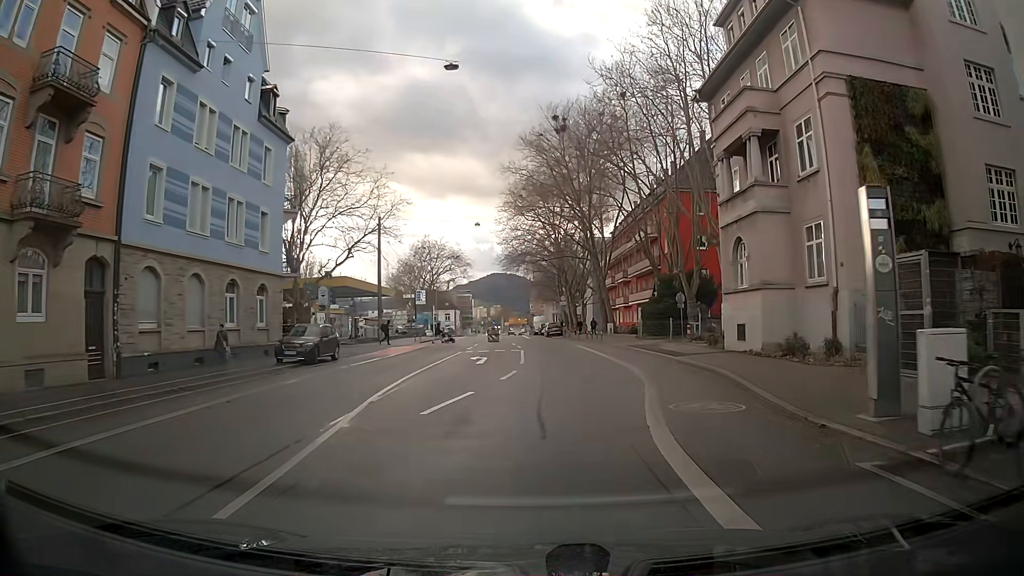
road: secondary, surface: asphalt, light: Day
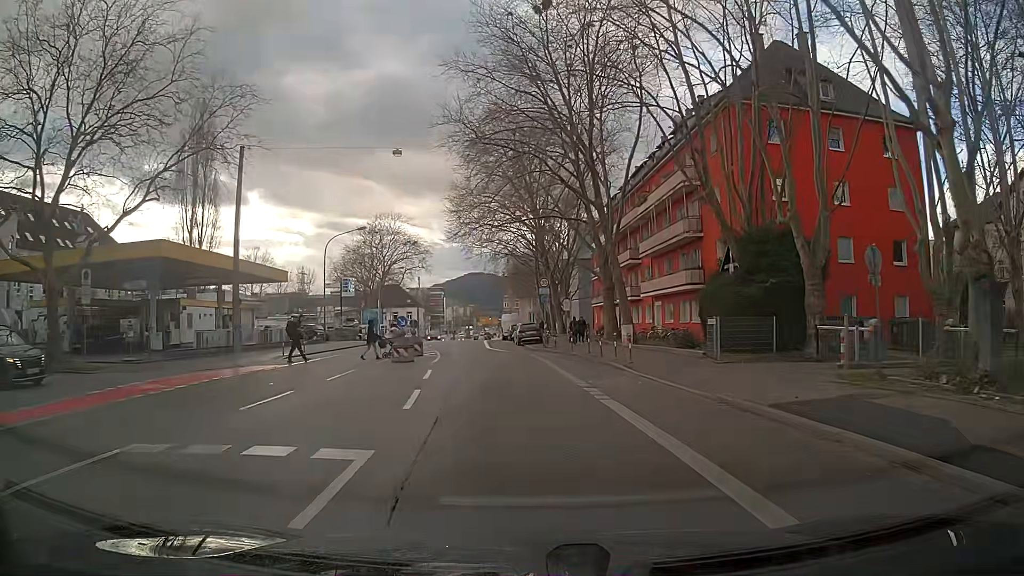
(+0.3, +25.4) m; 0°
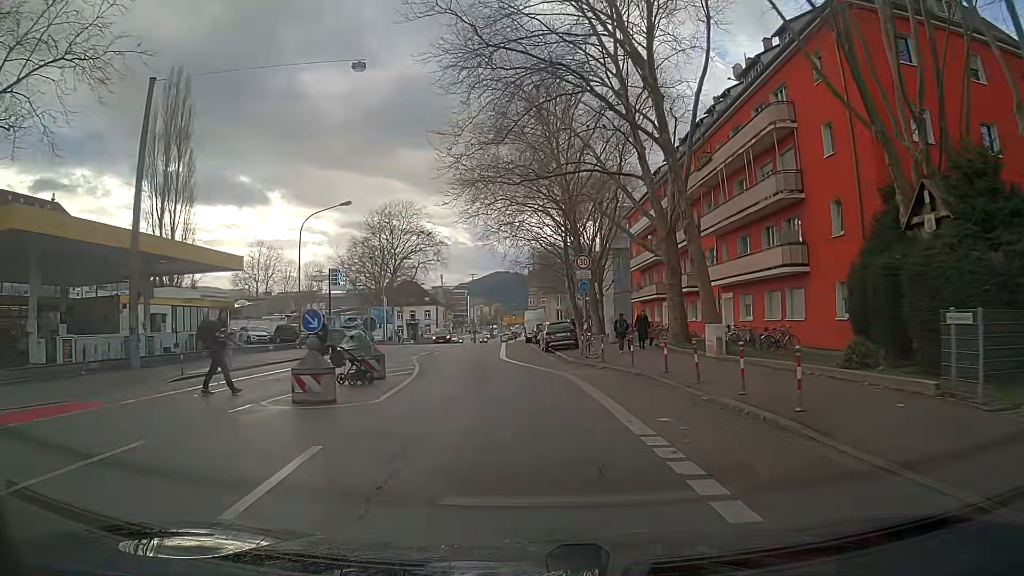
(-0.3, +12.3) m; -3°
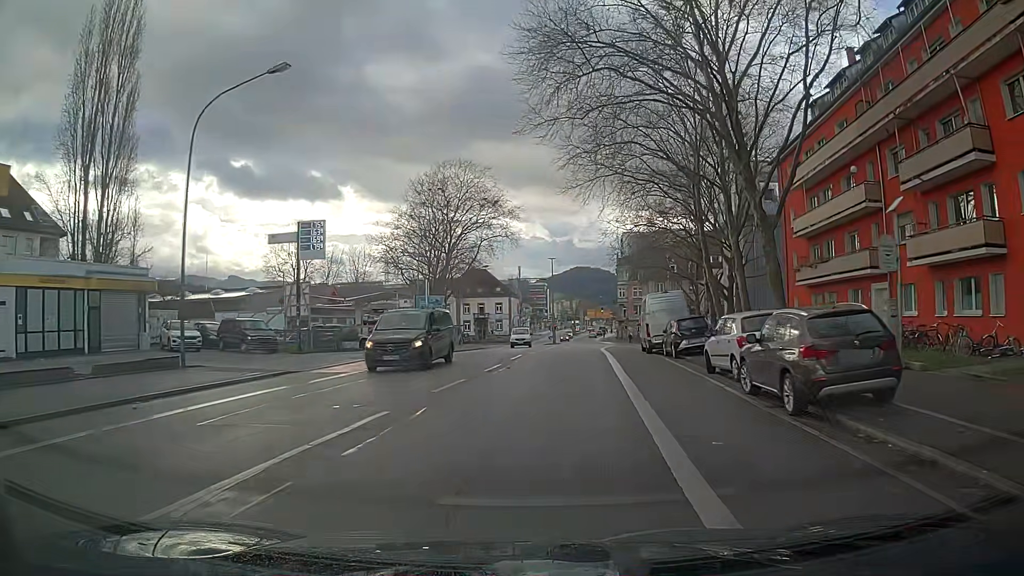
(-1.6, +25.1) m; -5°
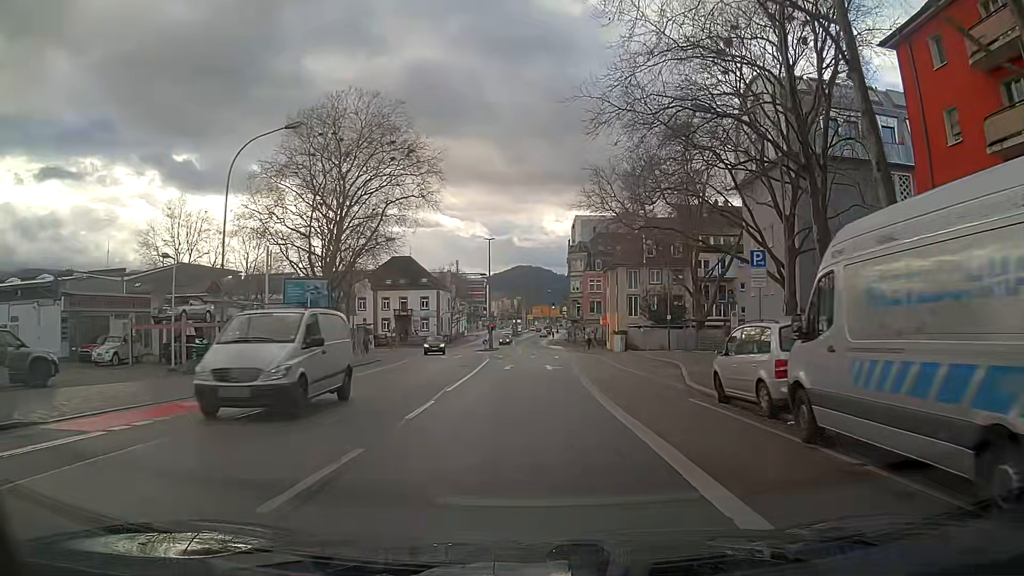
(+1.2, +25.9) m; +5°
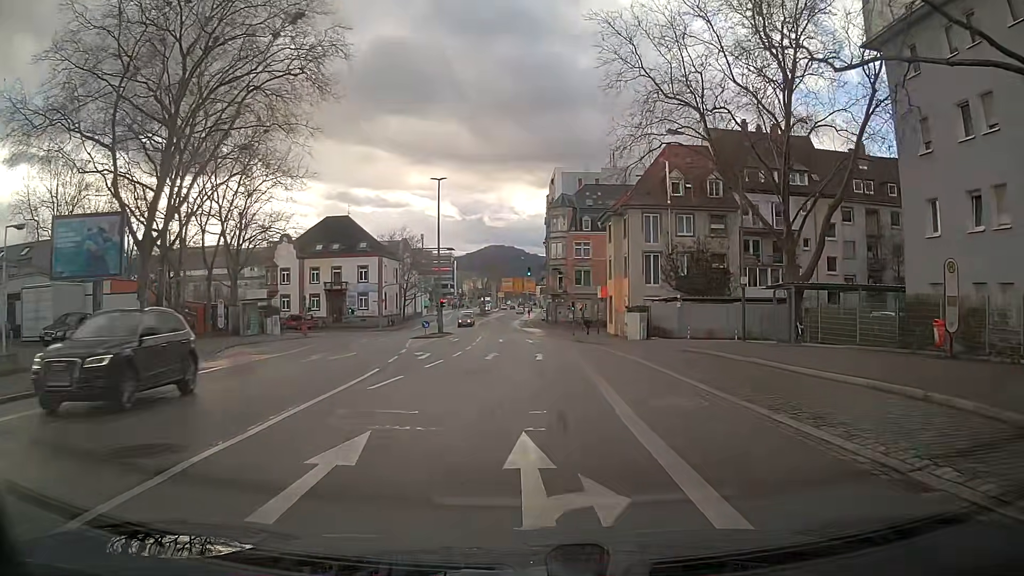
(+0.1, +26.1) m; +2°
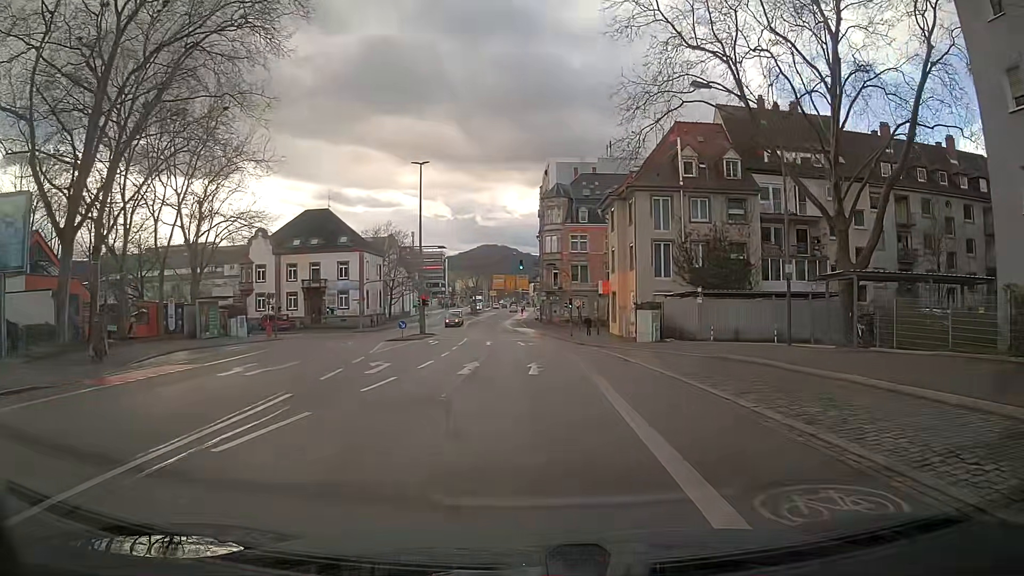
(+0.1, +6.5) m; +1°
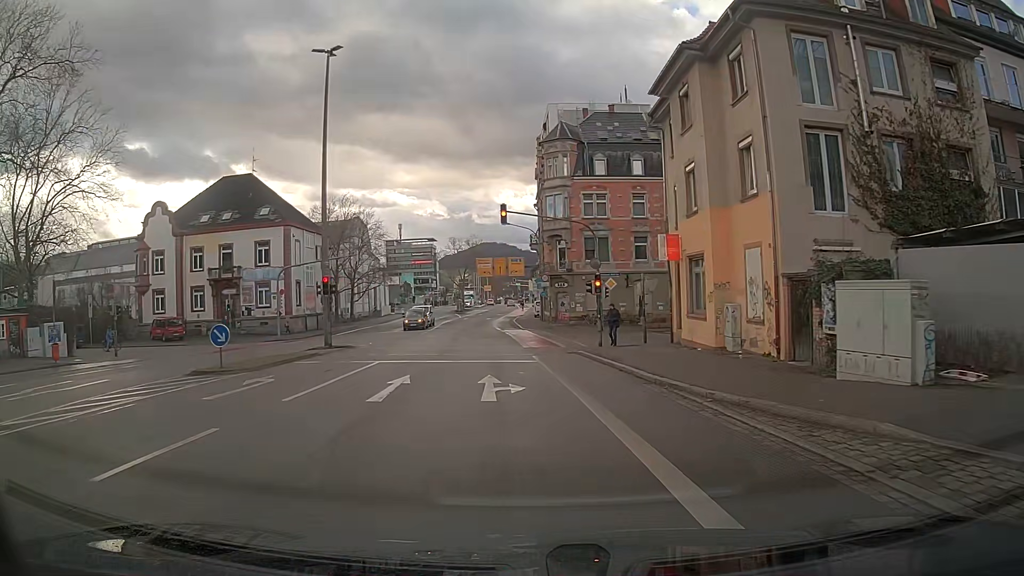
(-0.1, +25.4) m; -1°
